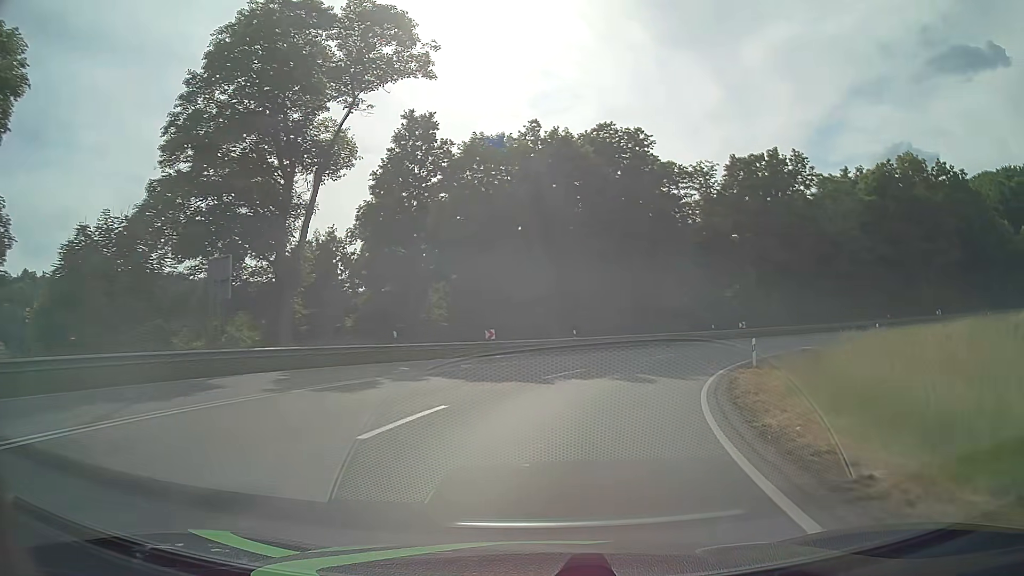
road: primary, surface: asphalt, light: Day
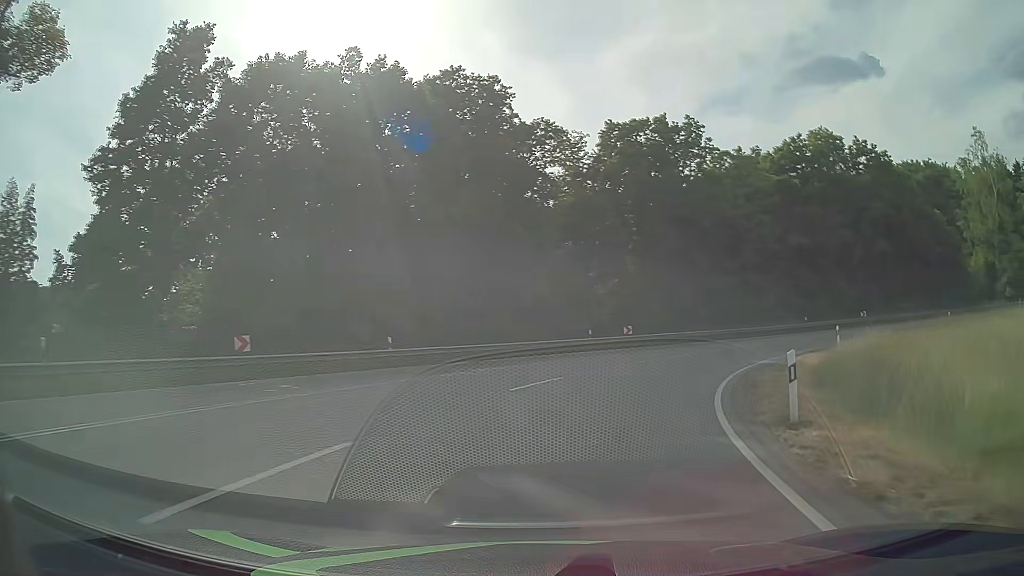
(+1.6, +15.2) m; +13°
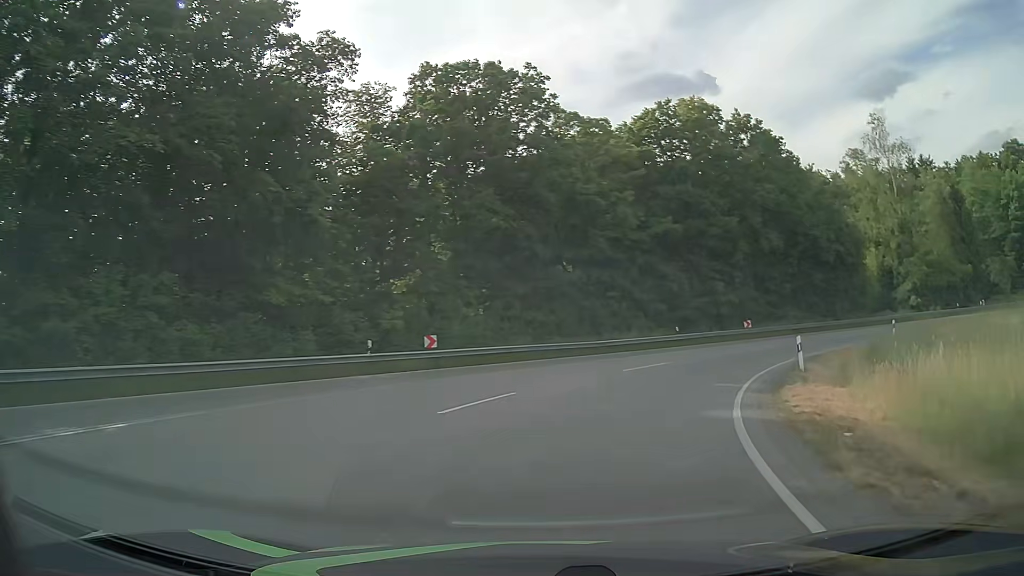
(+2.1, +14.9) m; +16°
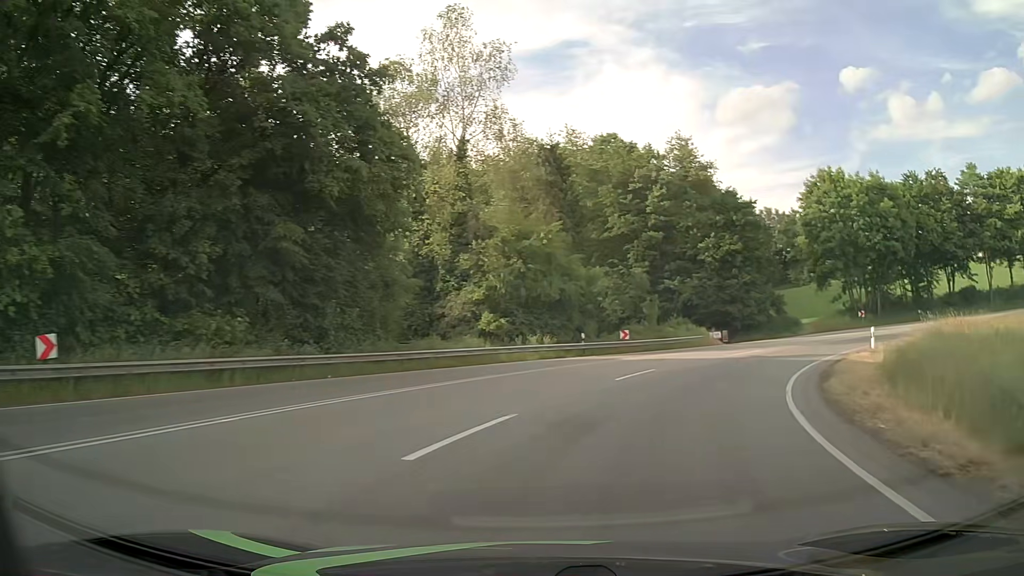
(+13.9, +33.5) m; +46°
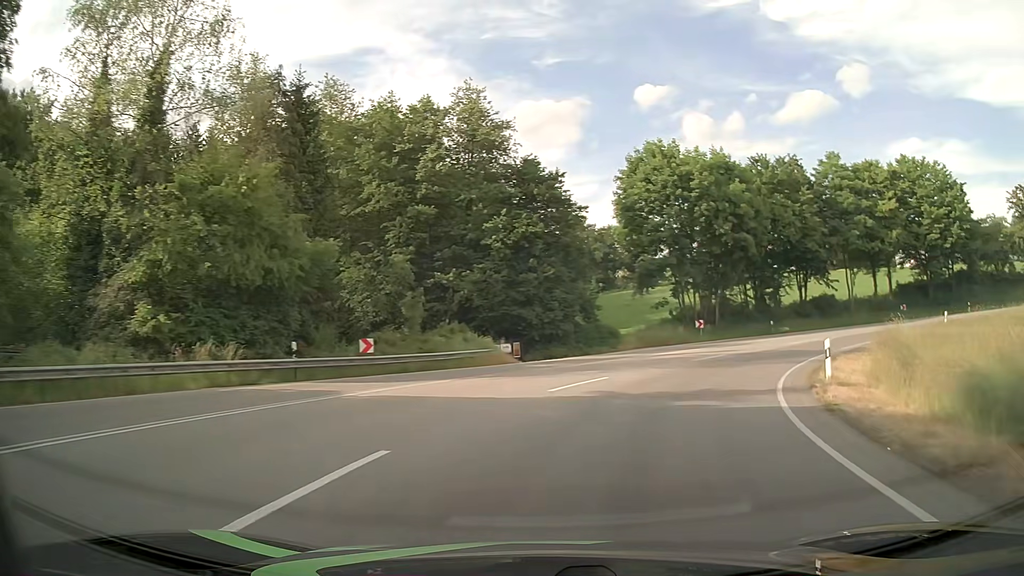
(+2.5, +14.4) m; +19°
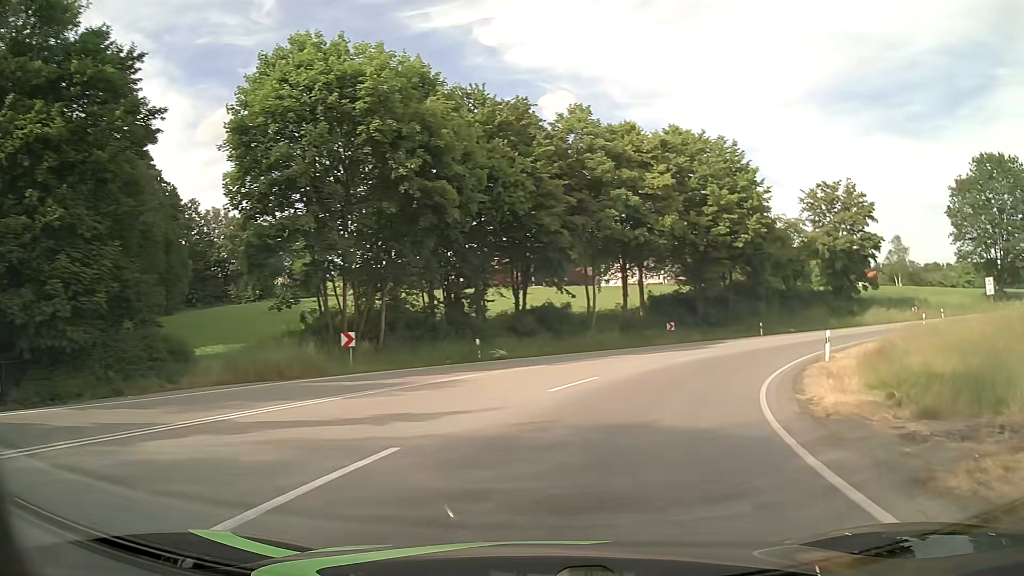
(+5.3, +20.8) m; +29°
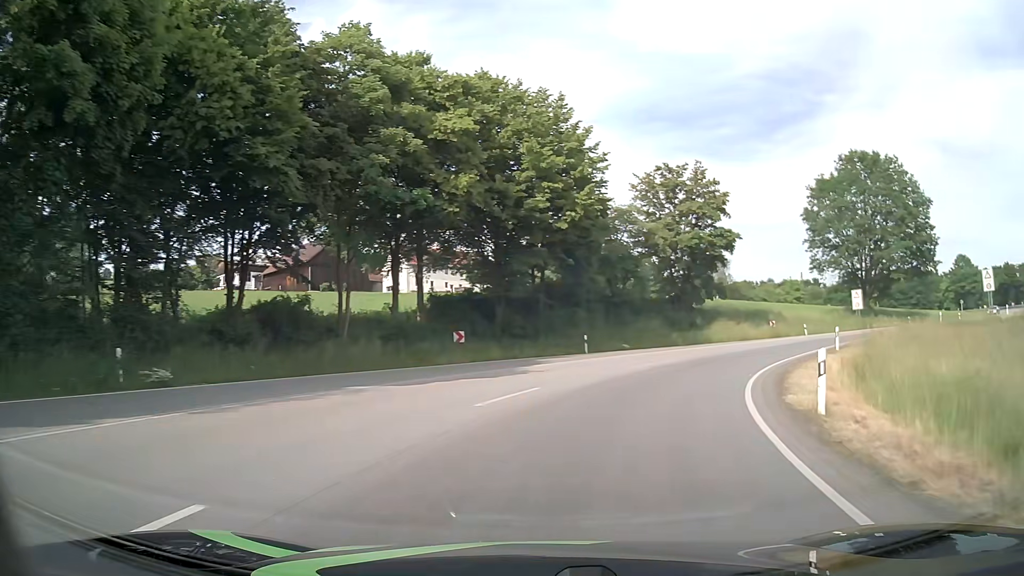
(+2.2, +14.1) m; +18°
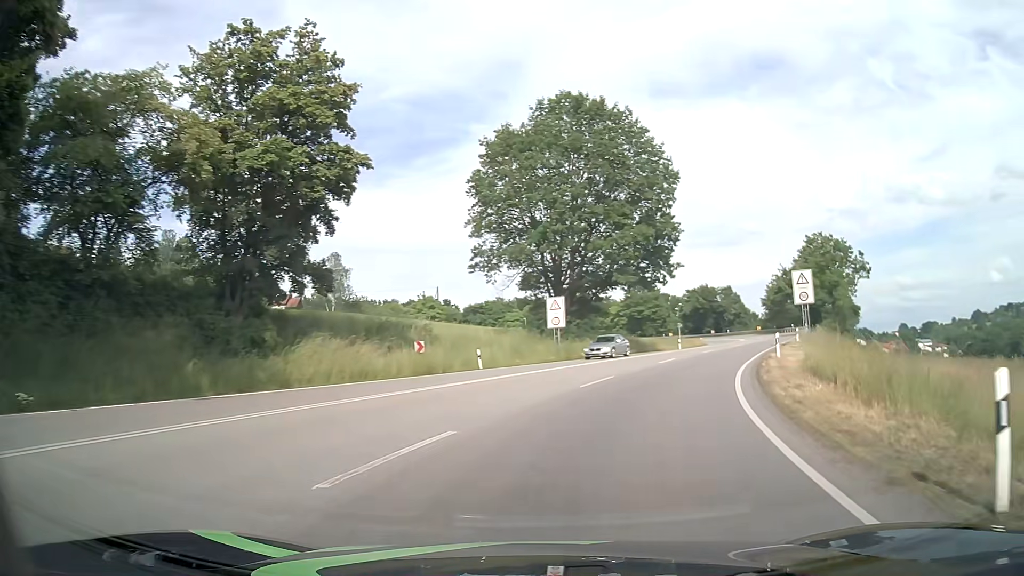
(+7.8, +27.1) m; +32°
(+1, +10) (+4, +20) (+7, +29) (+11, +38) (+16, +47) (+20, +56) (+25, +65) (+29, +74) (+32, +83) (+35, +93) m
